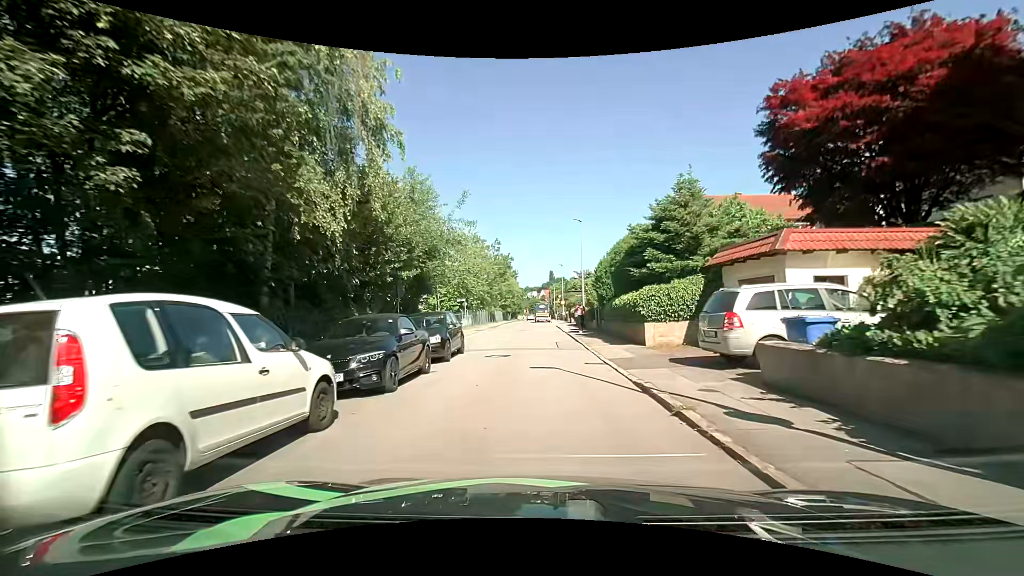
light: Day
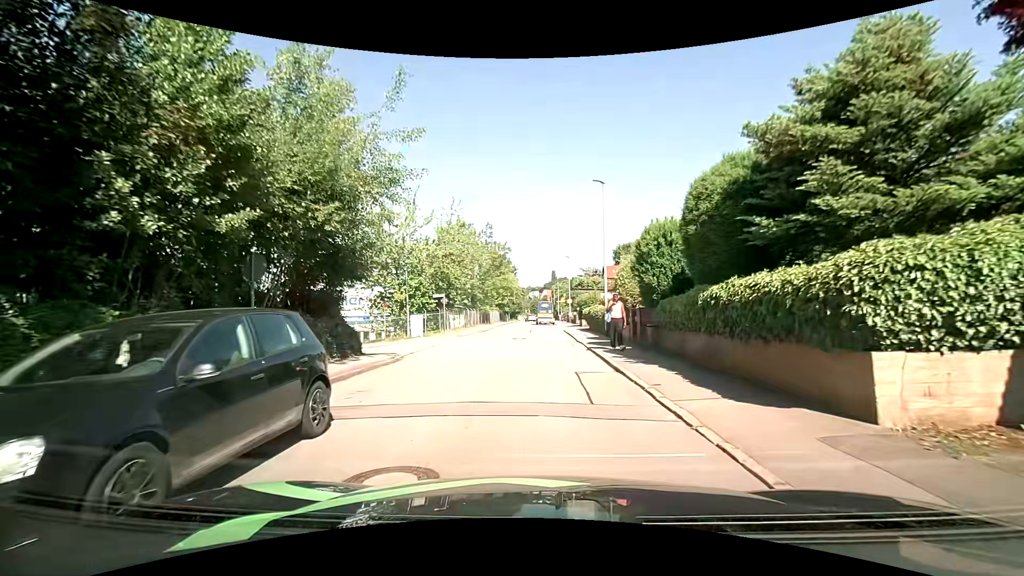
(-0.1, +11.3) m; -1°
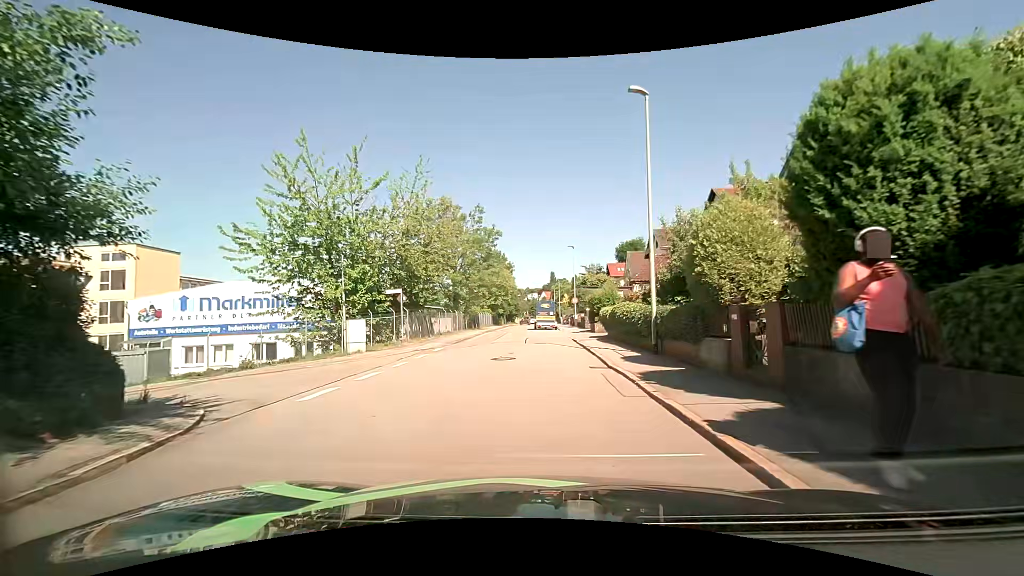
(0.0, +10.8) m; 0°
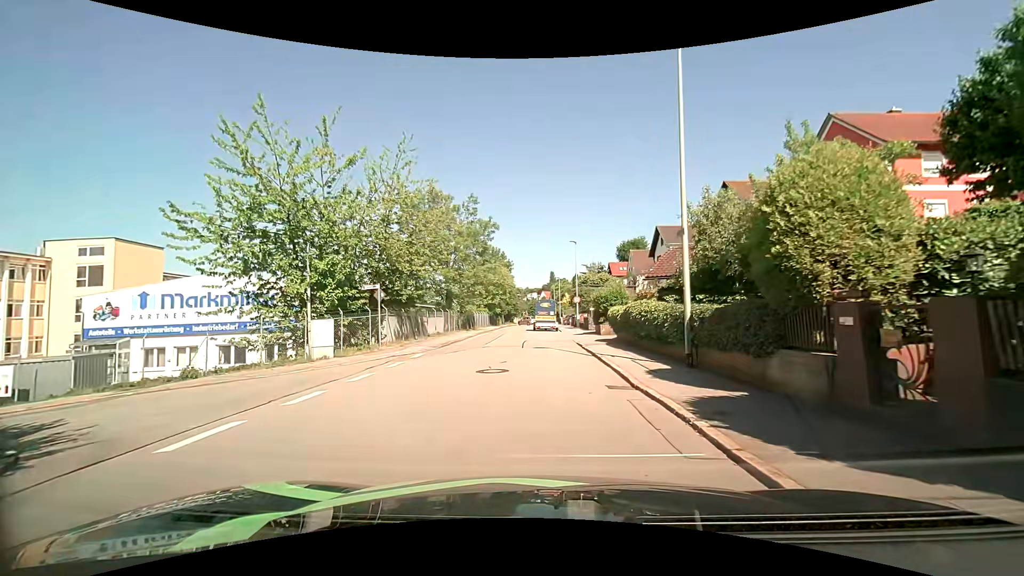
(0.0, +3.4) m; 0°
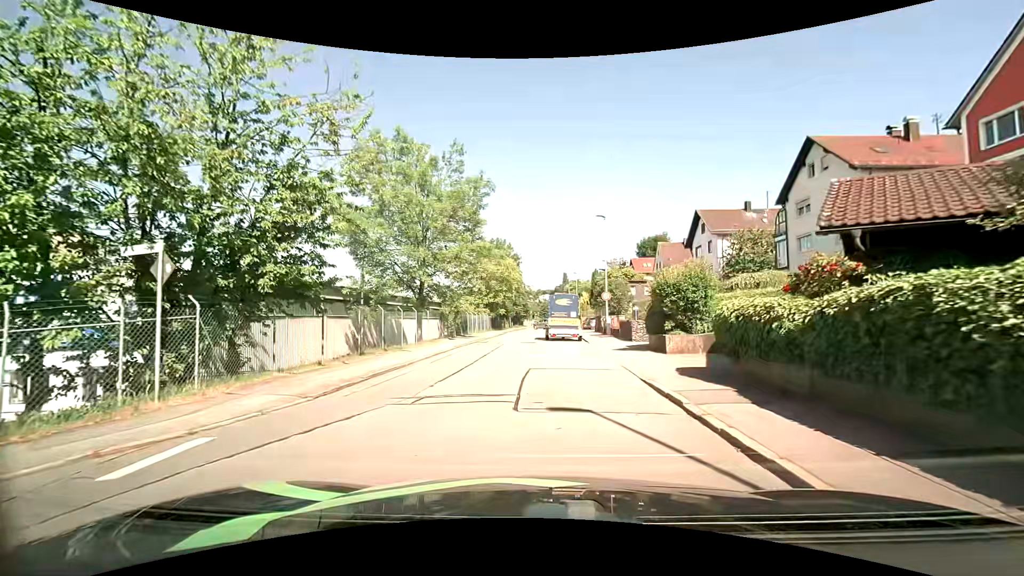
(0.0, +13.0) m; -1°
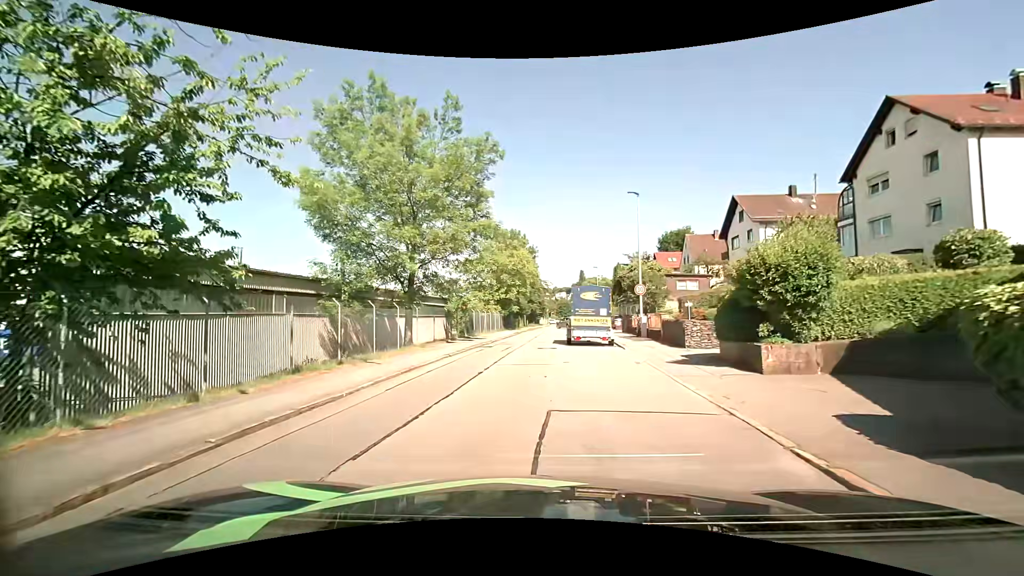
(0.0, +5.8) m; -2°
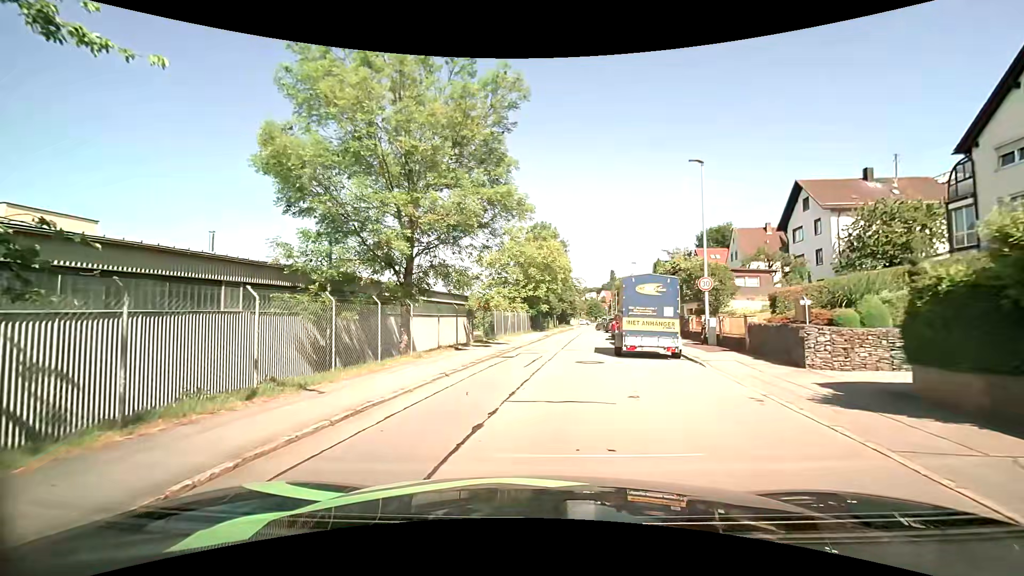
(-0.1, +5.6) m; -1°
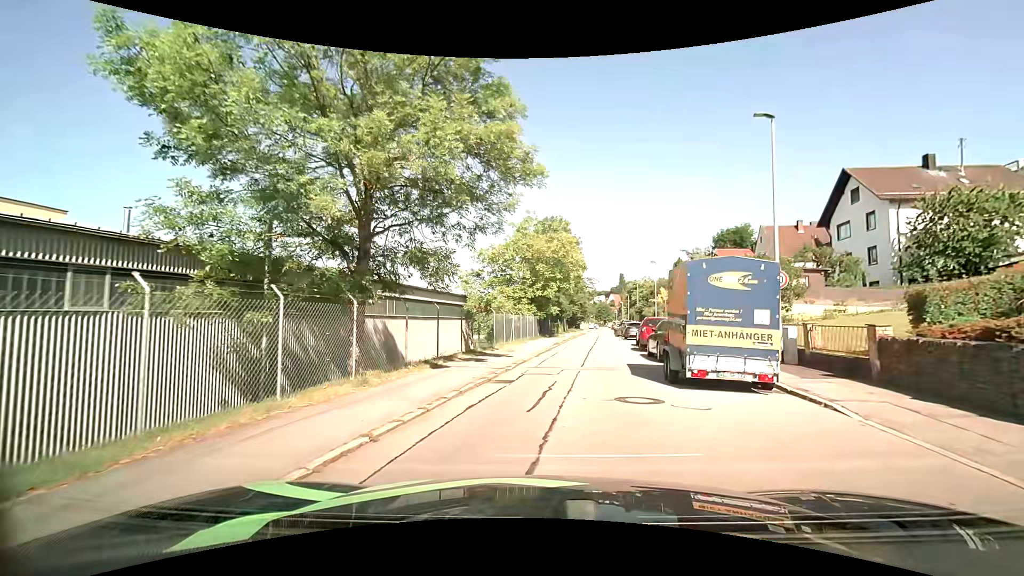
(-0.2, +5.5) m; -2°
(0, +10) (+1, +20) (+3, +30) (+4, +40) (+5, +50) (+7, +60) (+8, +69) (+9, +79) (+11, +89) (+12, +99) m
